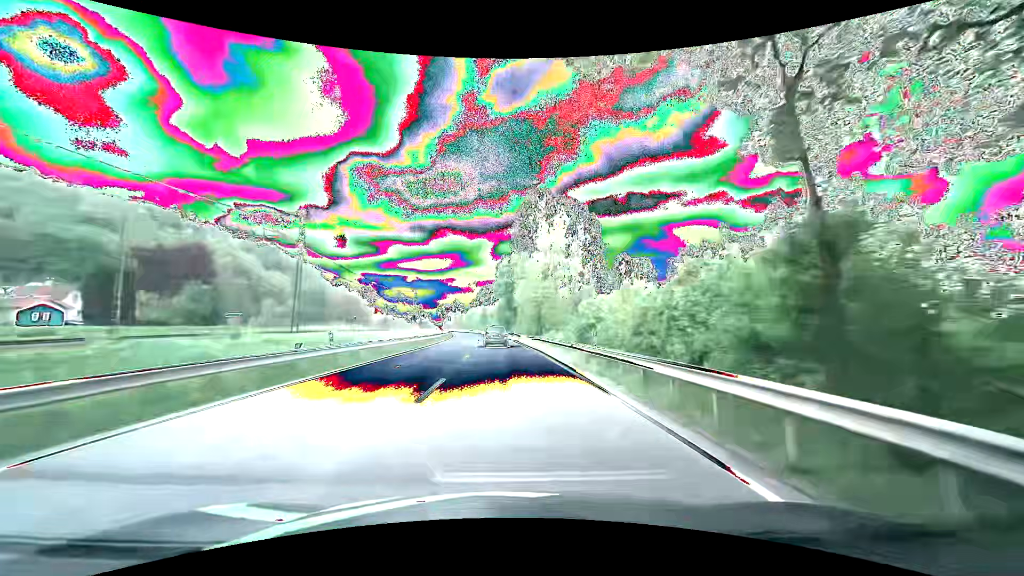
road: primary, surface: asphalt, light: Day
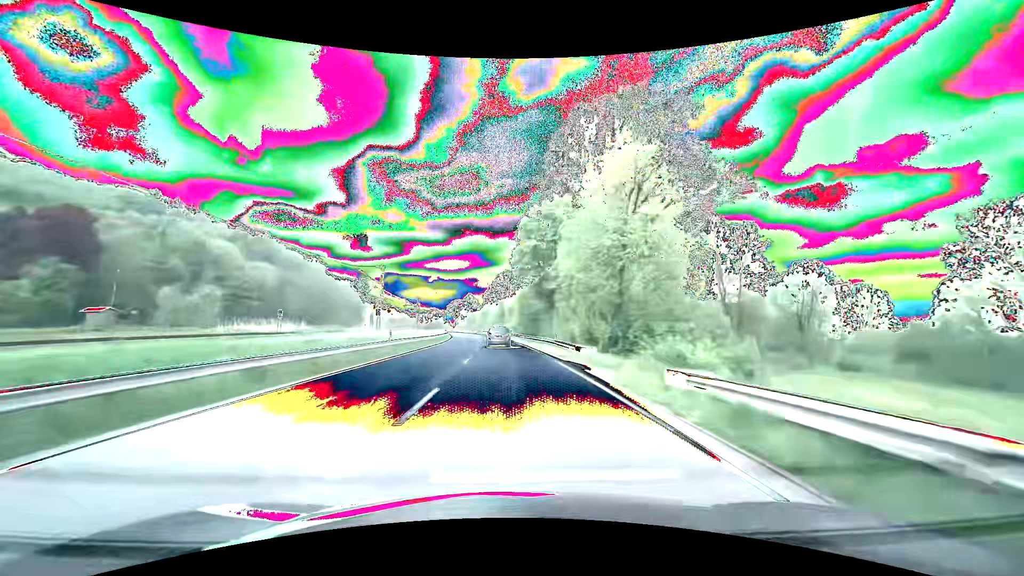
(-0.9, +38.9) m; -3°
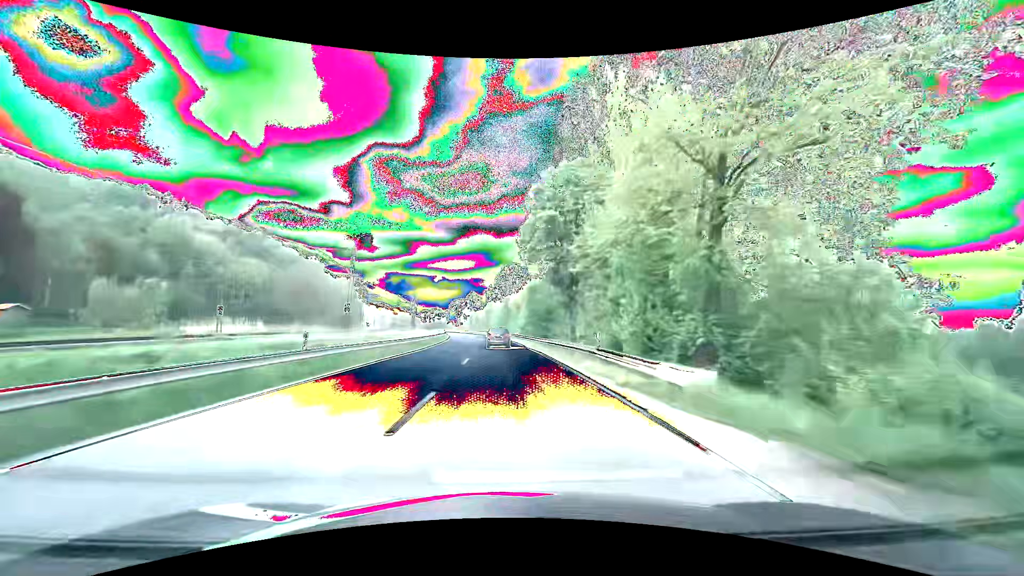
(-0.1, +12.9) m; -1°
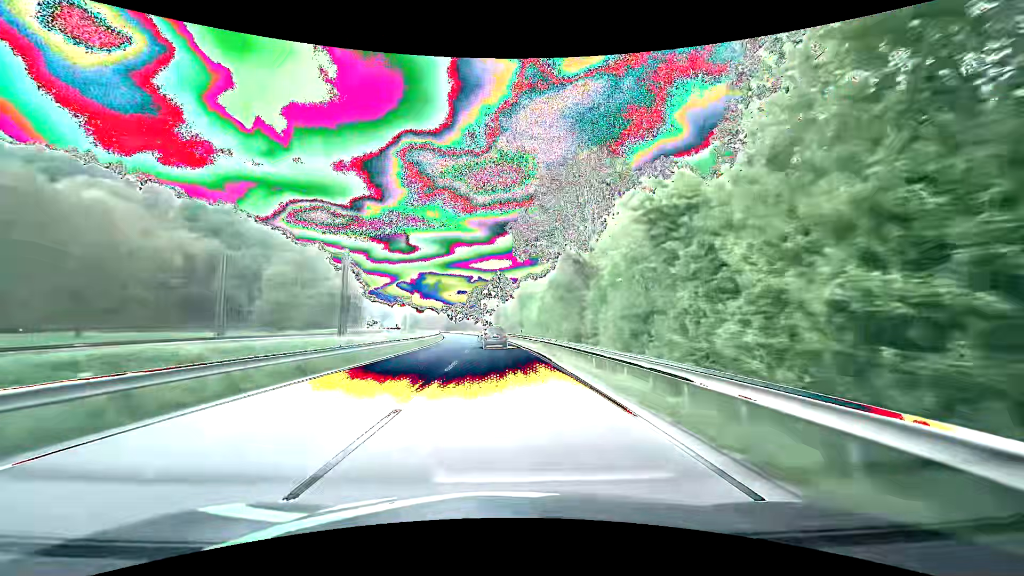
(-1.9, +63.7) m; -4°
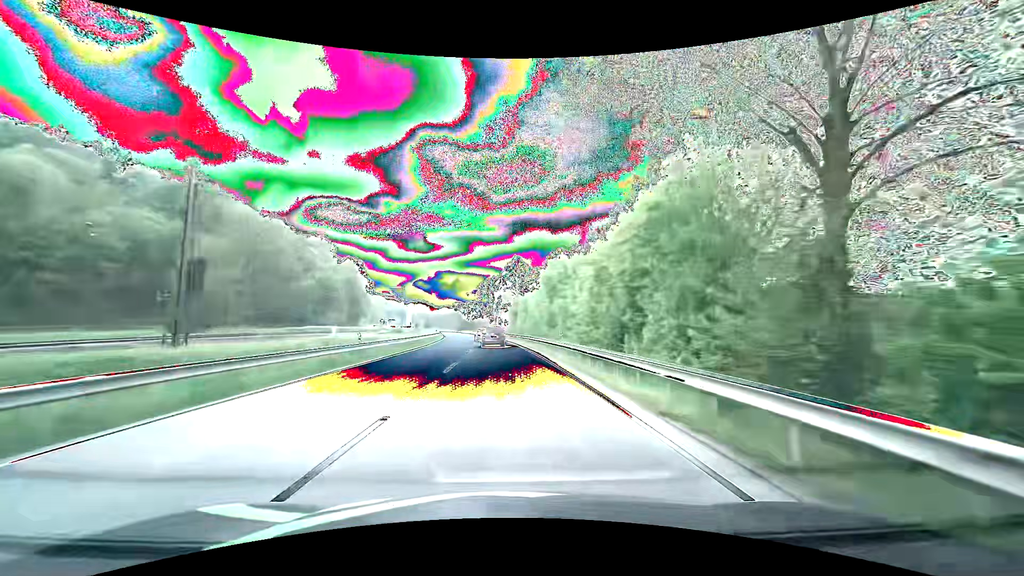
(-0.6, +25.2) m; -2°
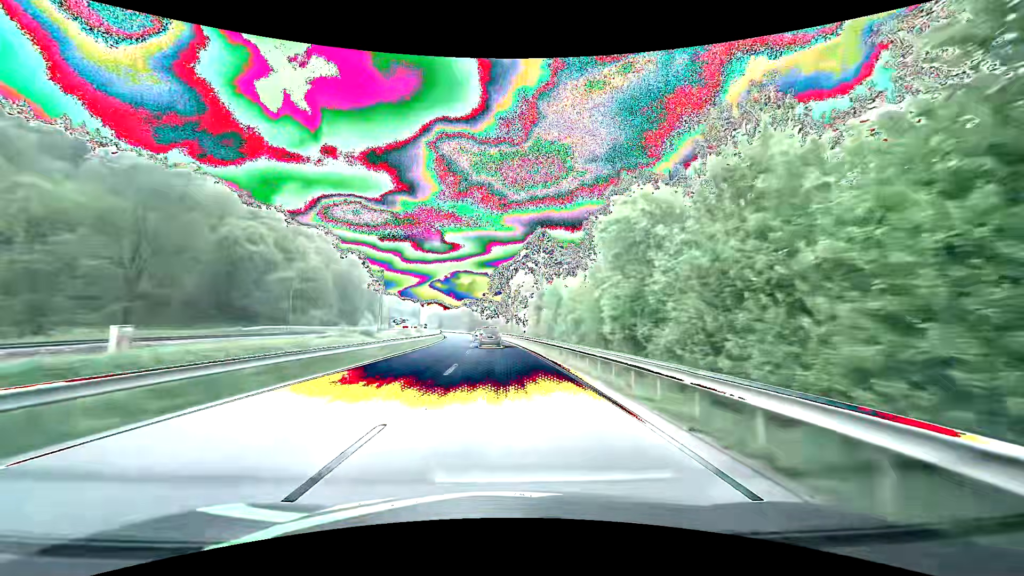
(-0.4, +25.3) m; -2°
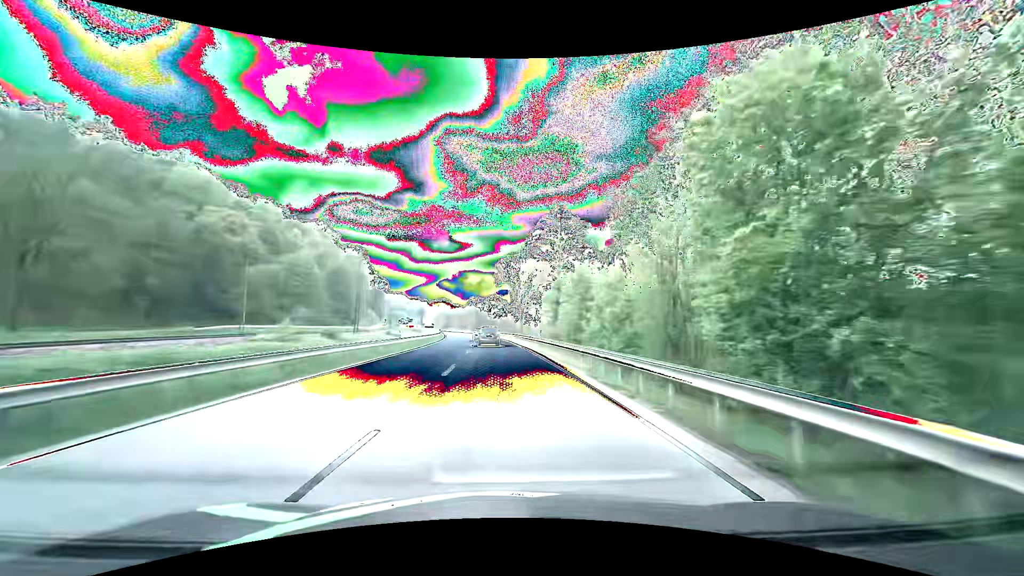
(-0.1, +12.7) m; -1°
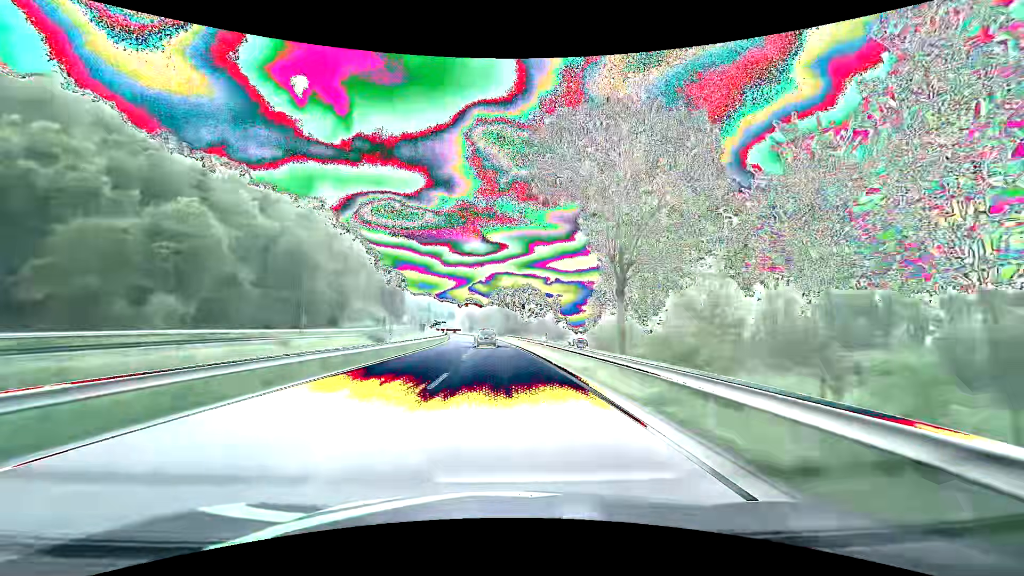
(-1.7, +52.2) m; -4°
(0, +10) (0, +20) (-1, +30) (-1, +40) (-2, +50) (-3, +60) (-4, +70) (-4, +80) (-5, +90) (-6, +100) m
